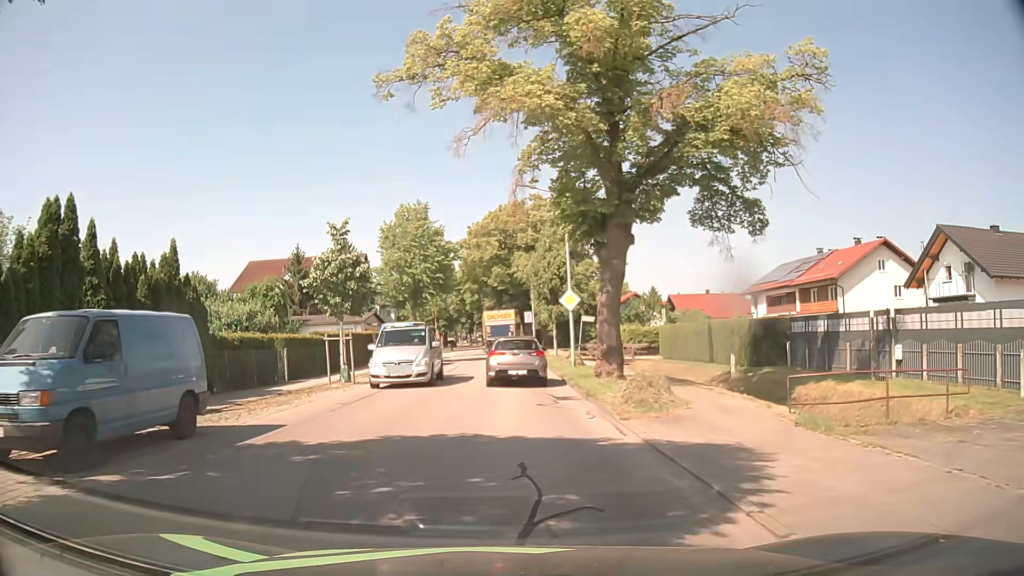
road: unclassified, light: Day
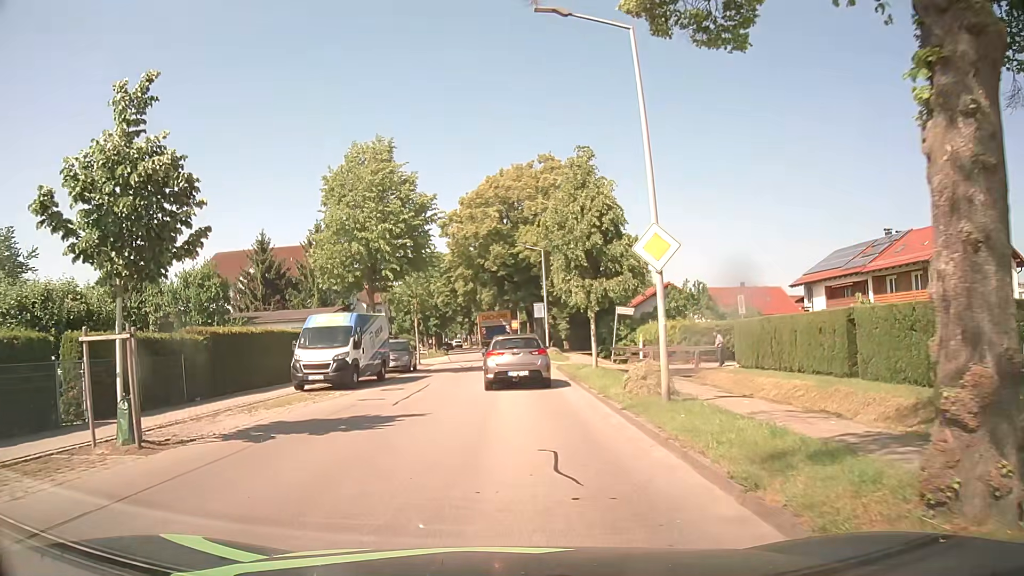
(+0.1, +14.5) m; 0°
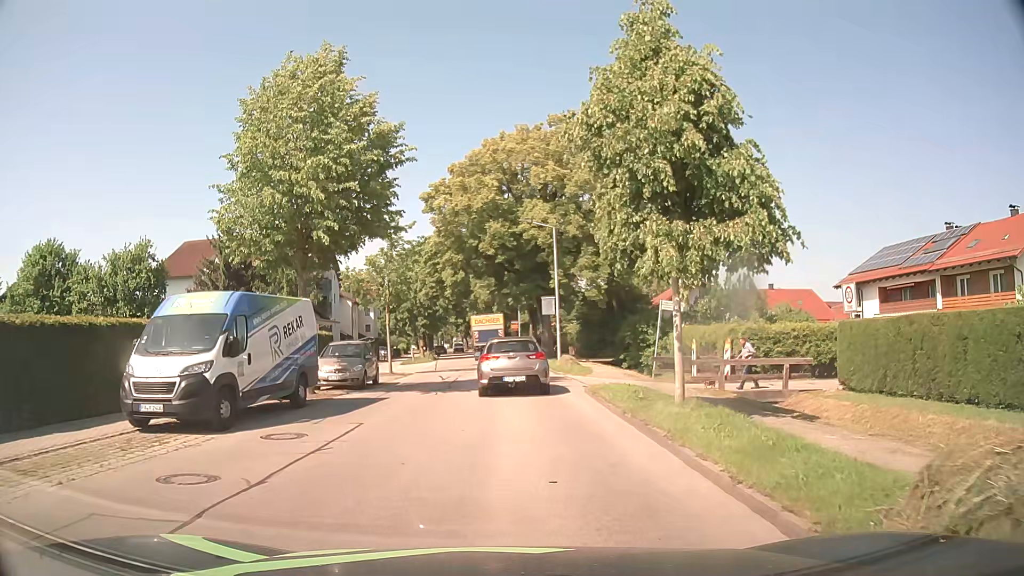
(0.0, +10.1) m; 0°
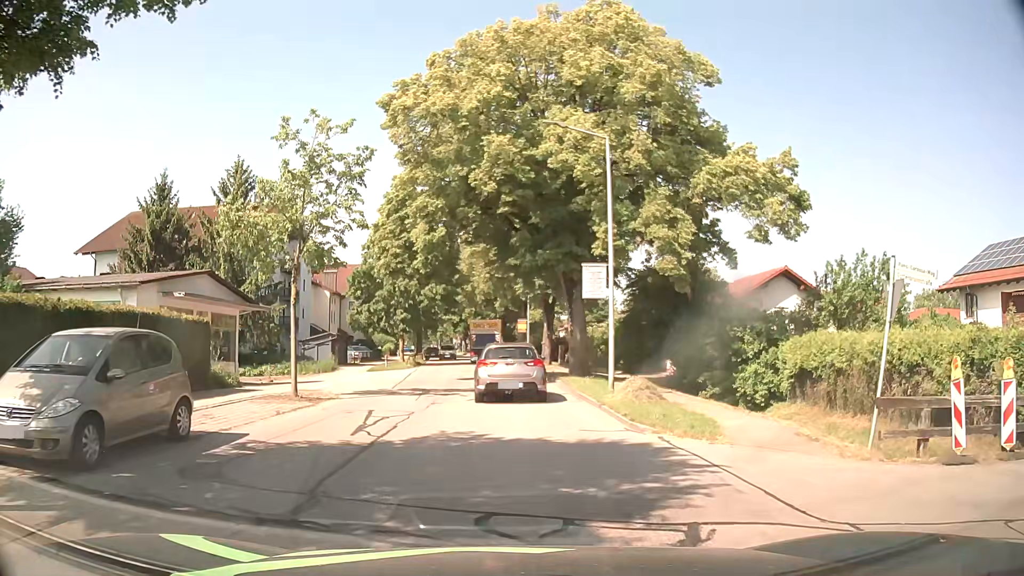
(-0.1, +15.5) m; 0°
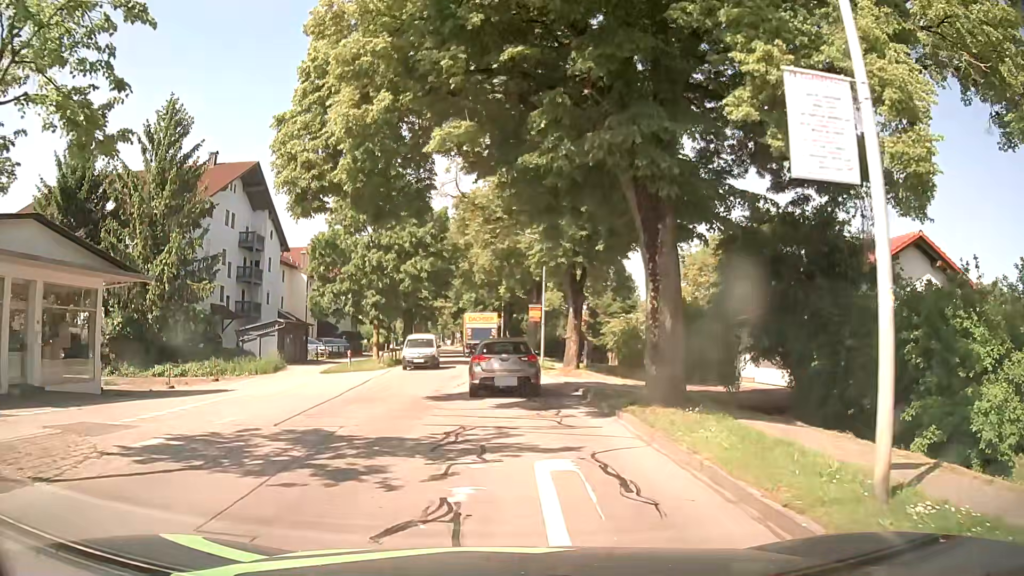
(-0.2, +12.8) m; -2°
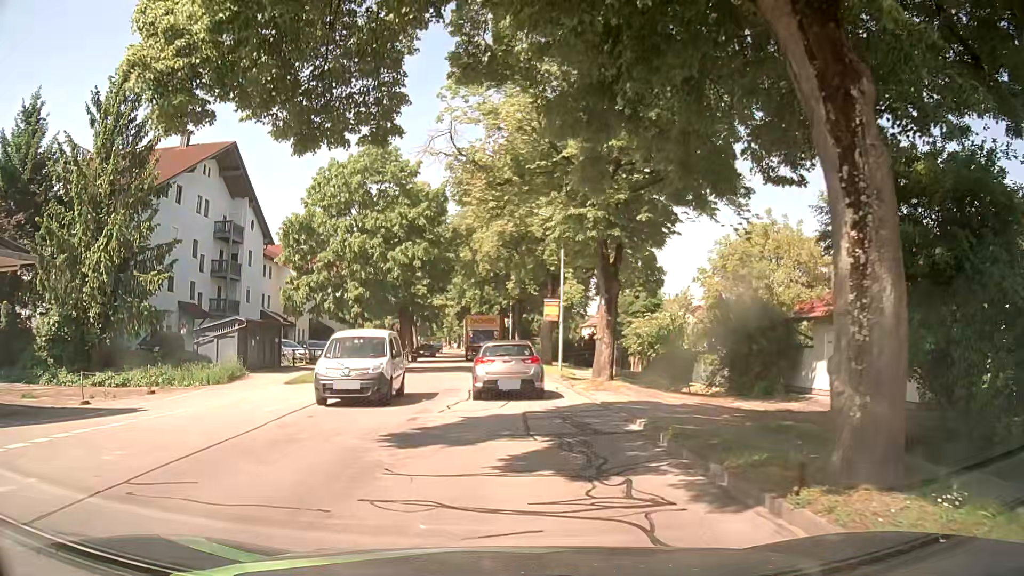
(0.0, +6.7) m; -1°
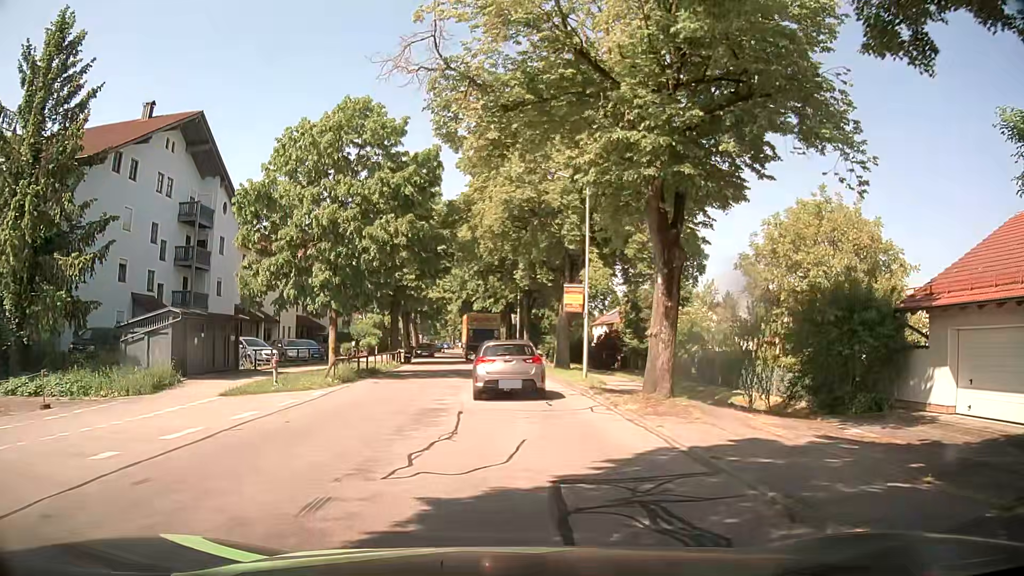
(0.0, +6.9) m; 0°
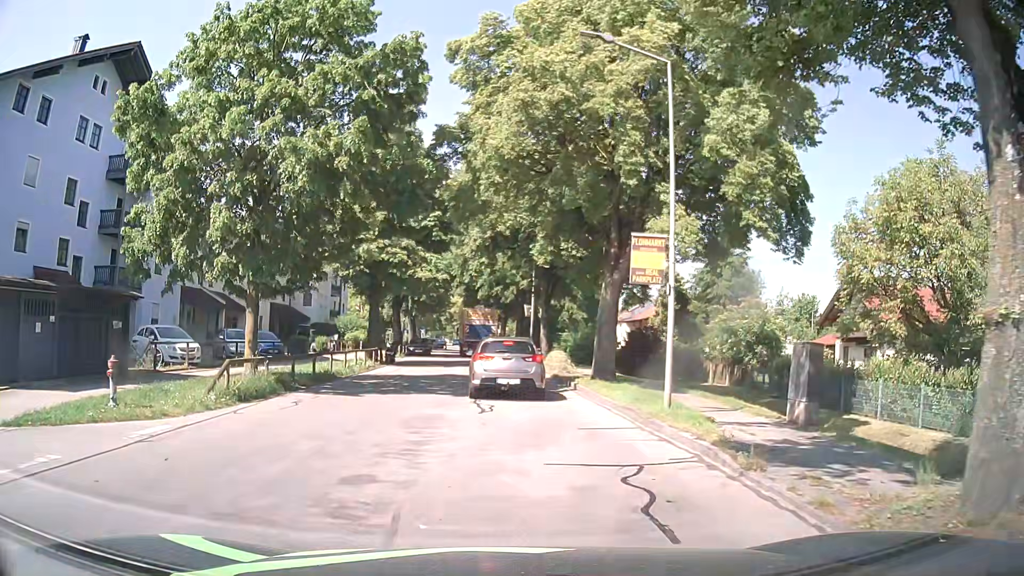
(-0.1, +10.3) m; -1°
